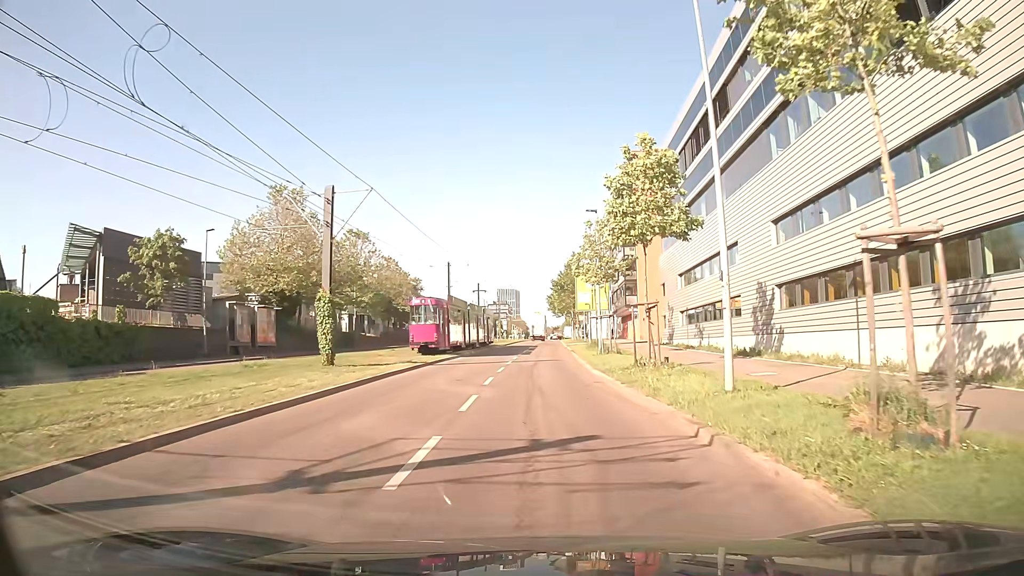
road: secondary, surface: asphalt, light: Day
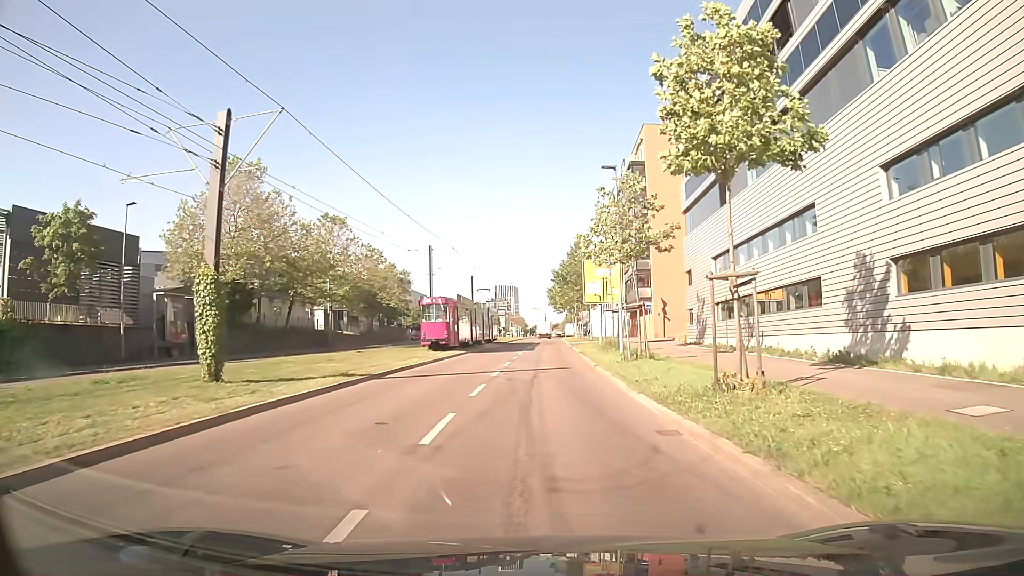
(0.0, +9.9) m; -1°
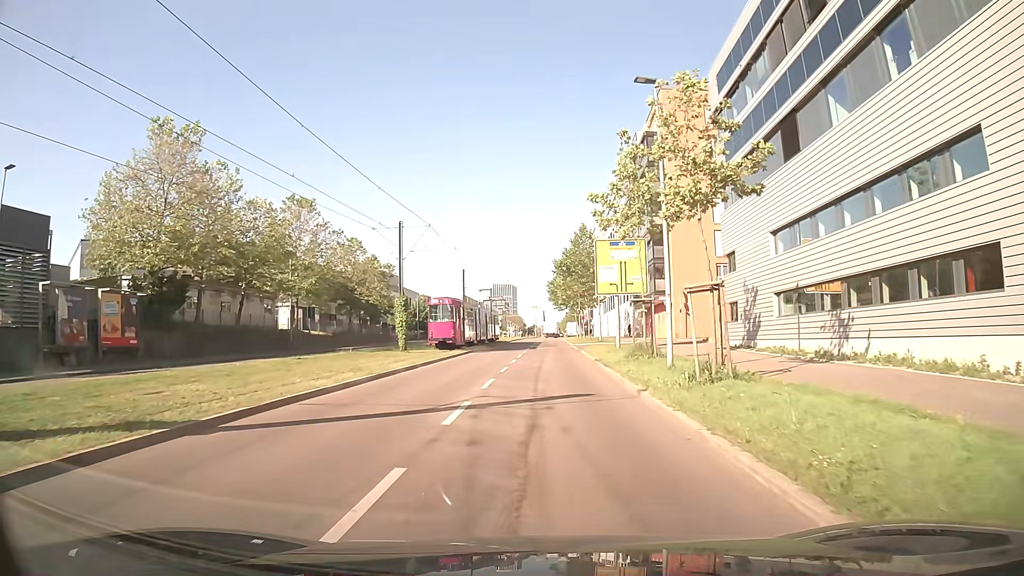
(+0.1, +10.5) m; 0°
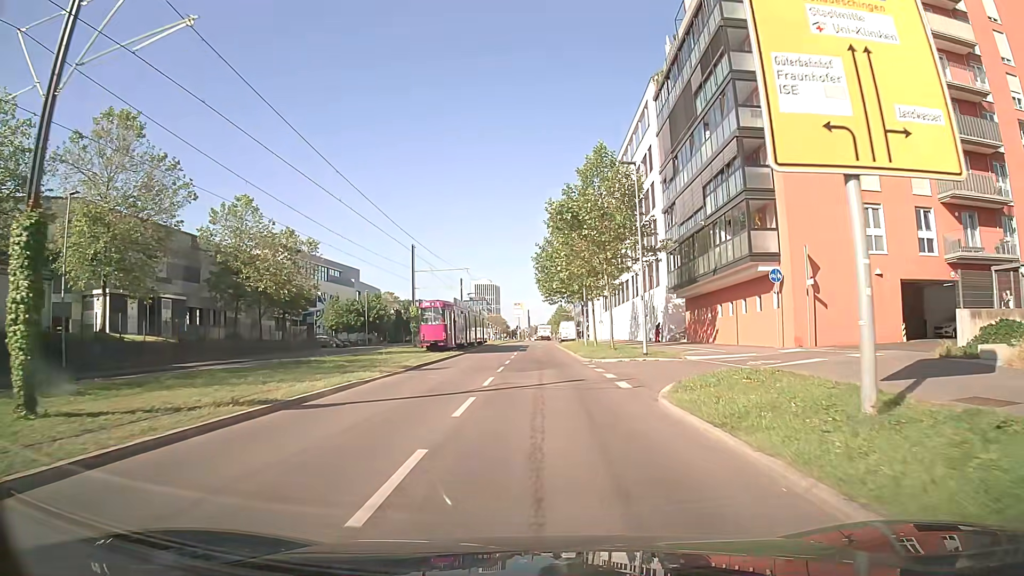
(+0.4, +29.2) m; +2°
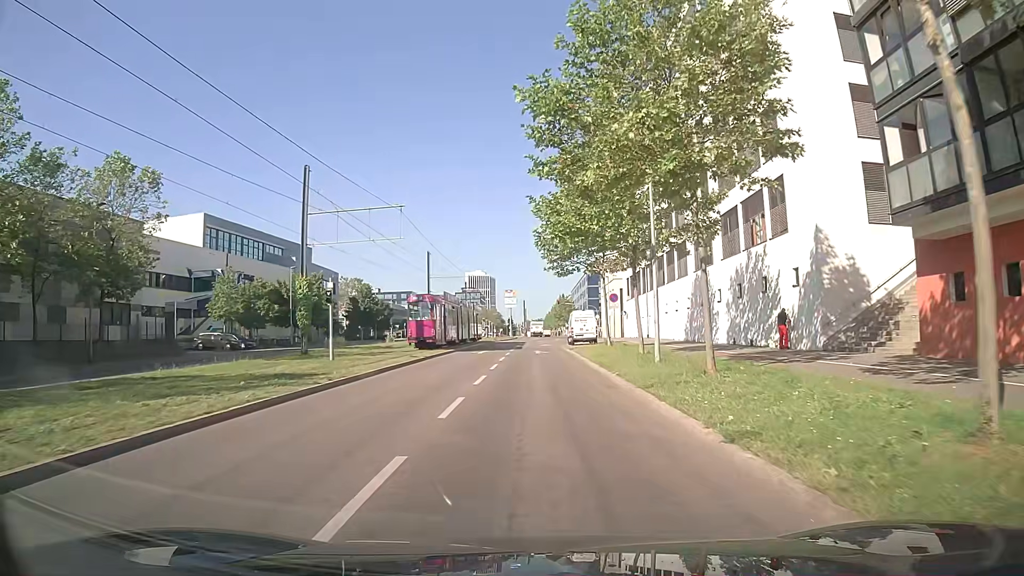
(0.0, +30.8) m; 0°
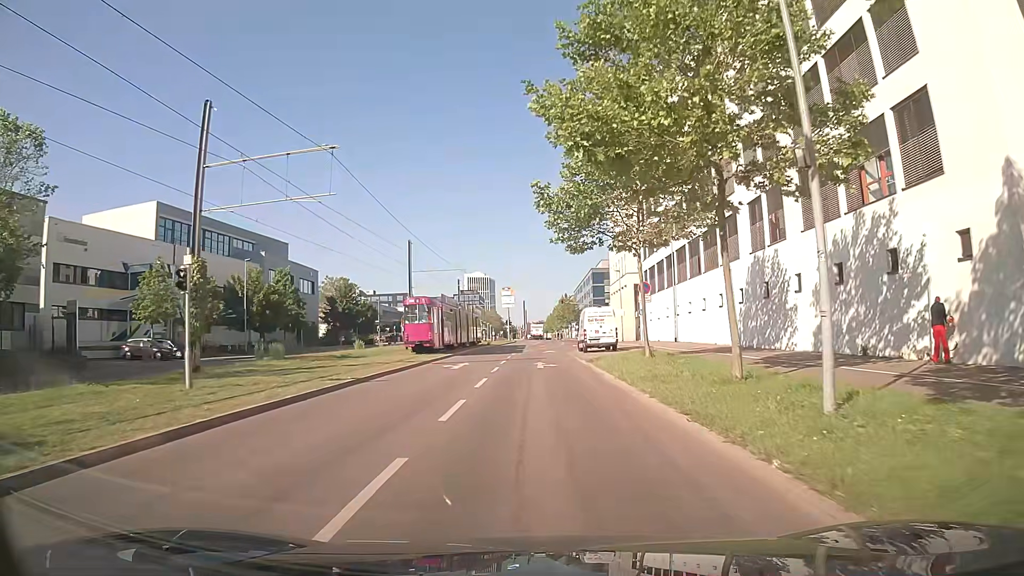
(+0.1, +11.9) m; 0°
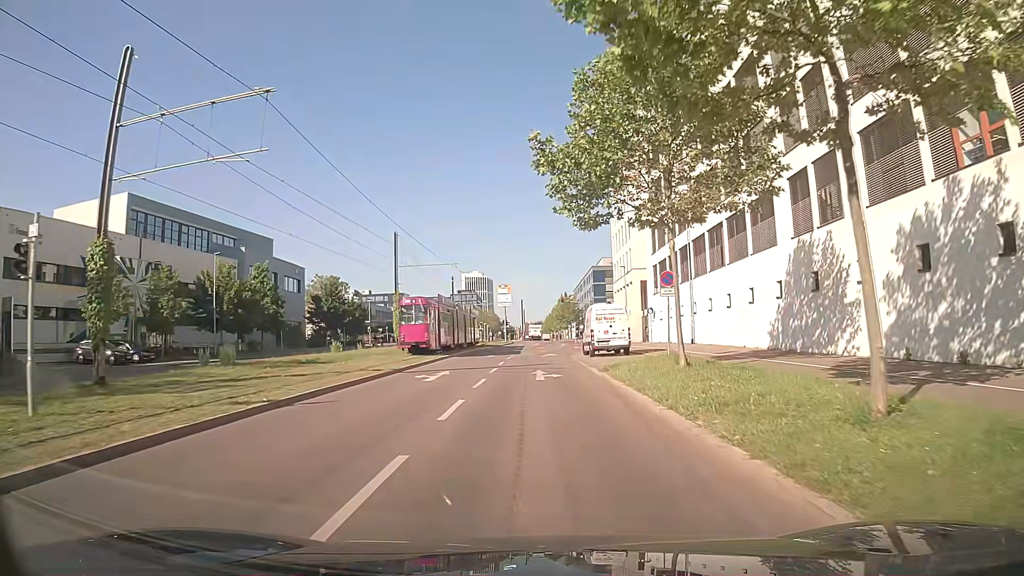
(0.0, +5.8) m; 0°
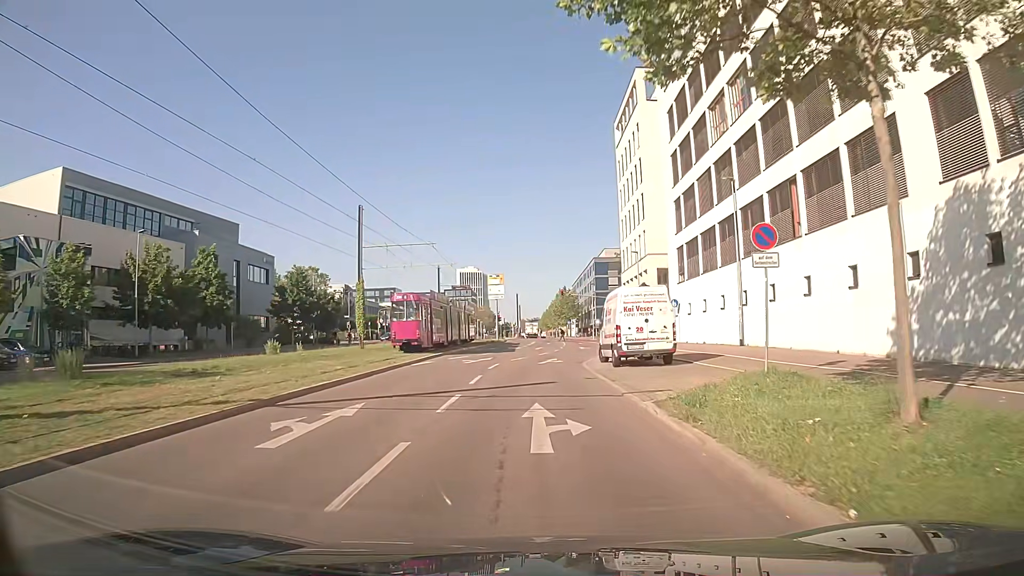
(0.0, +11.4) m; -1°
